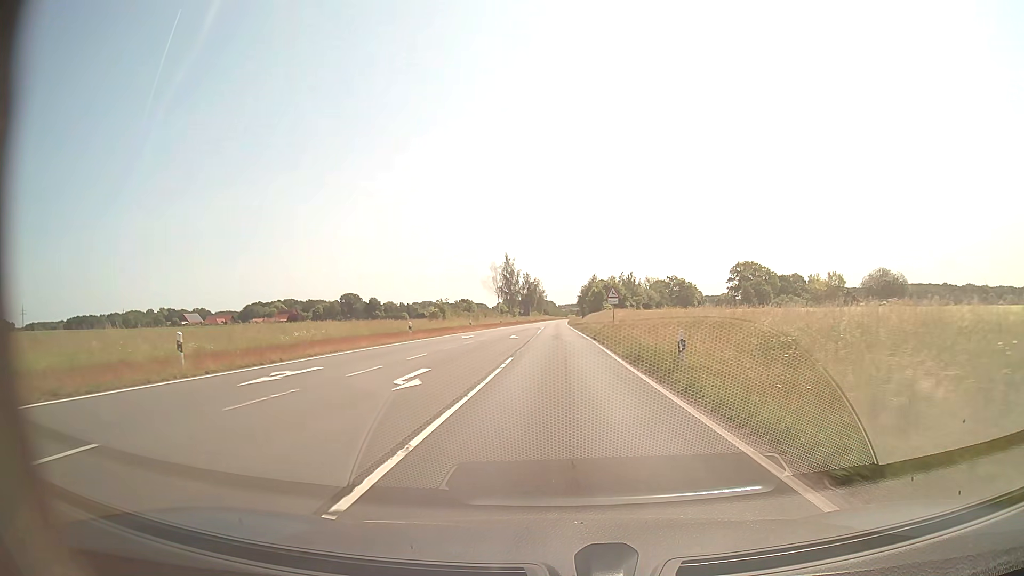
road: secondary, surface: asphalt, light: Day
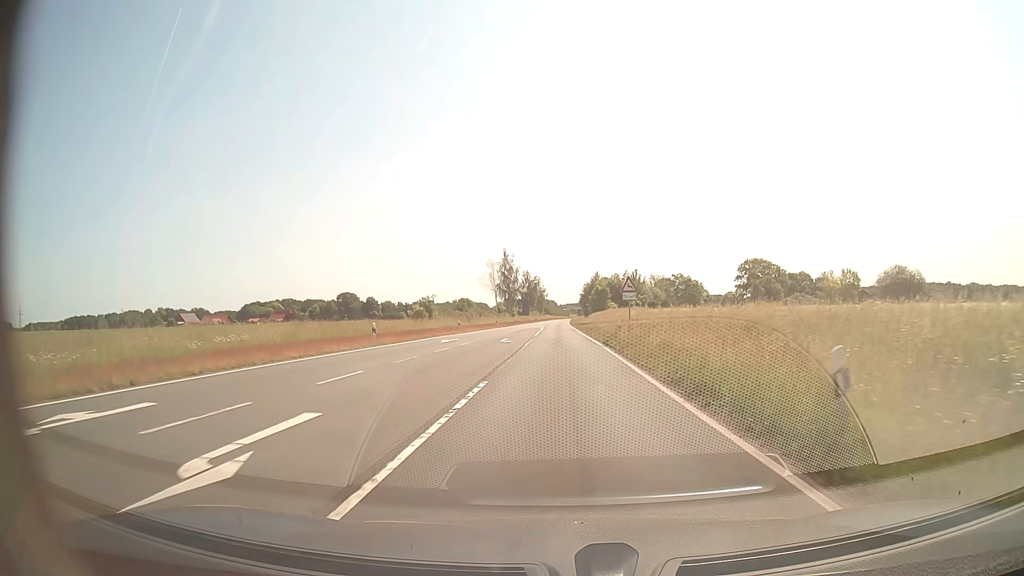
(0.0, +8.3) m; 0°
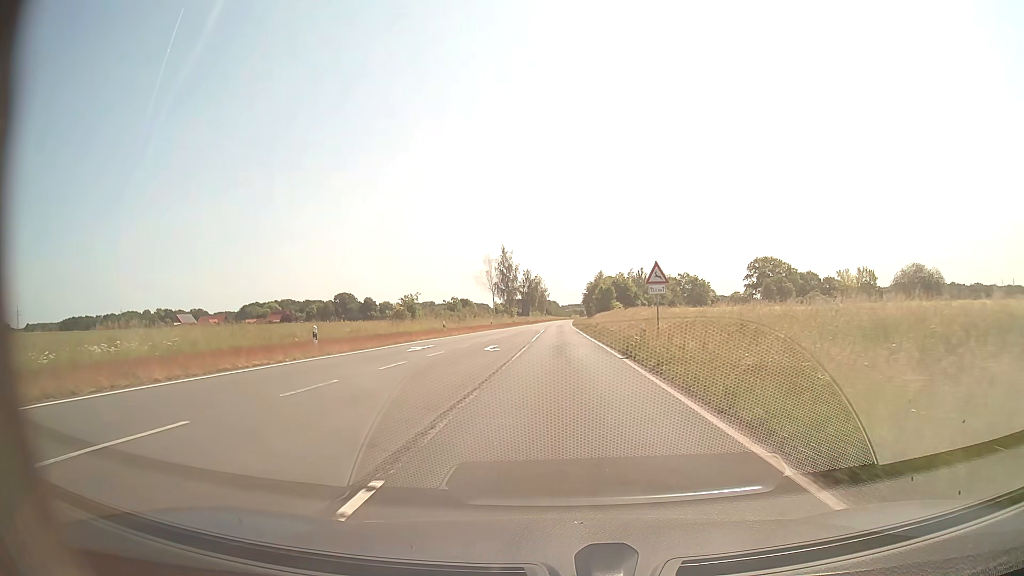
(0.0, +8.3) m; 0°
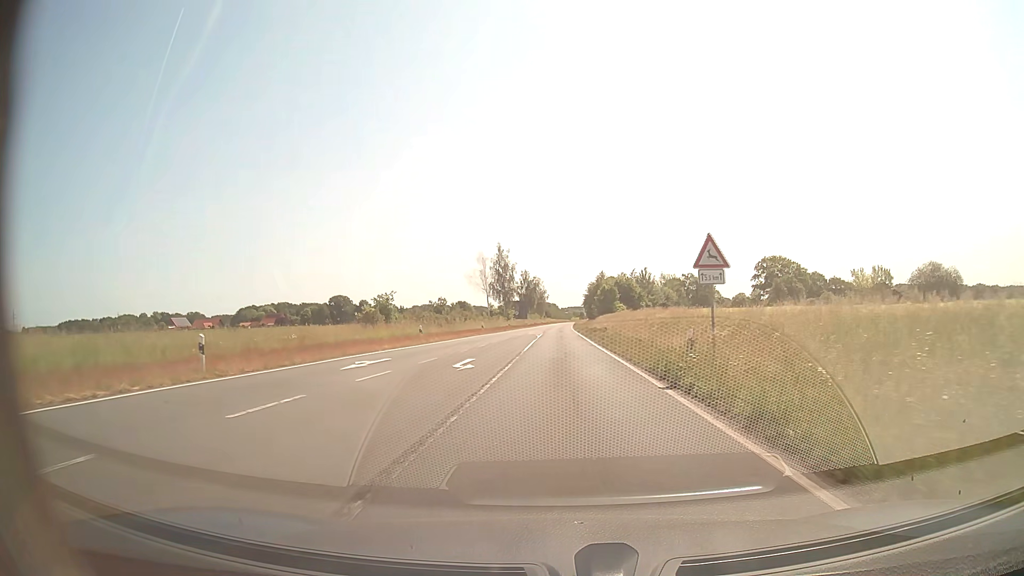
(0.0, +8.2) m; 0°
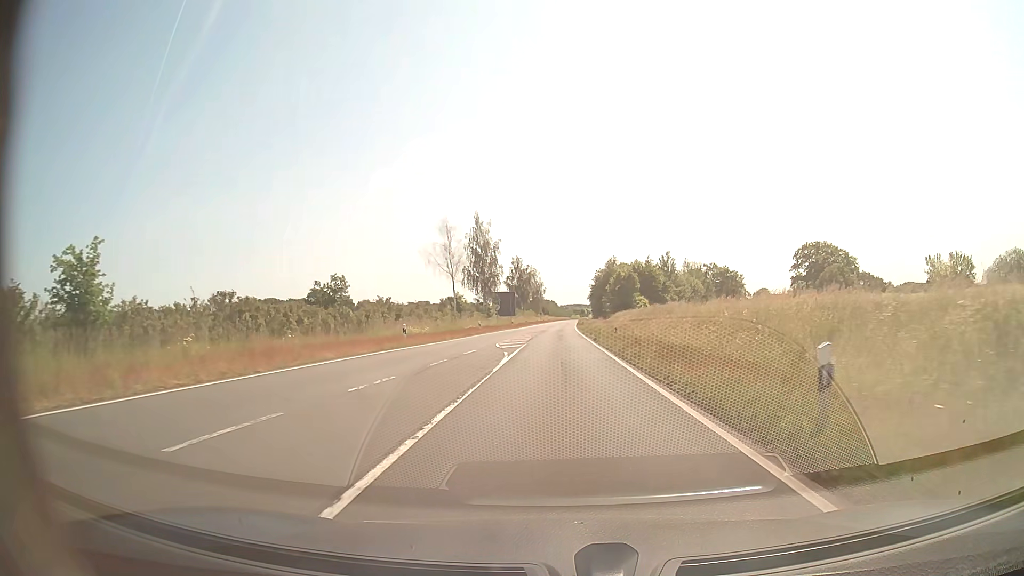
(0.0, +32.9) m; 0°
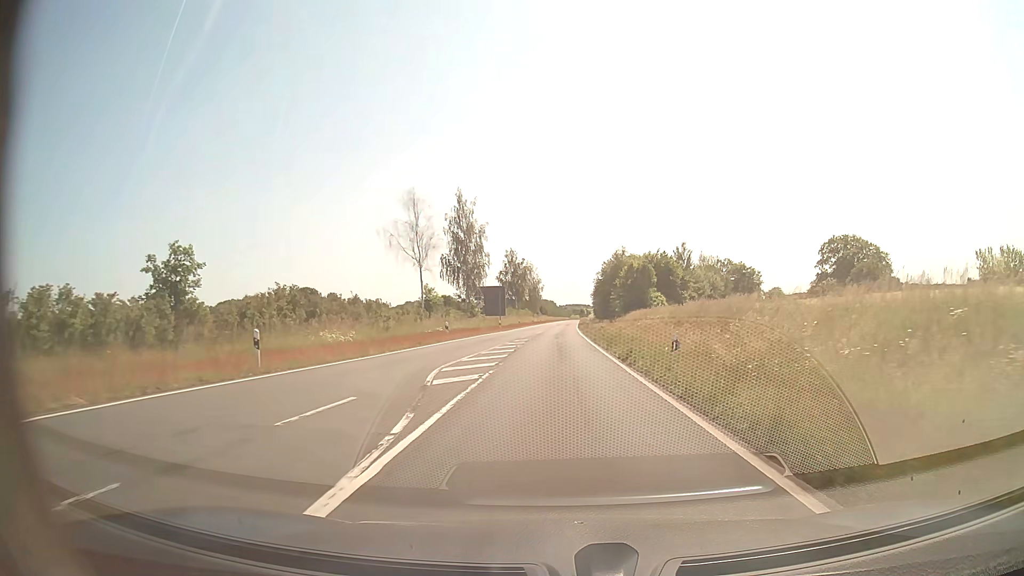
(0.0, +16.5) m; 0°
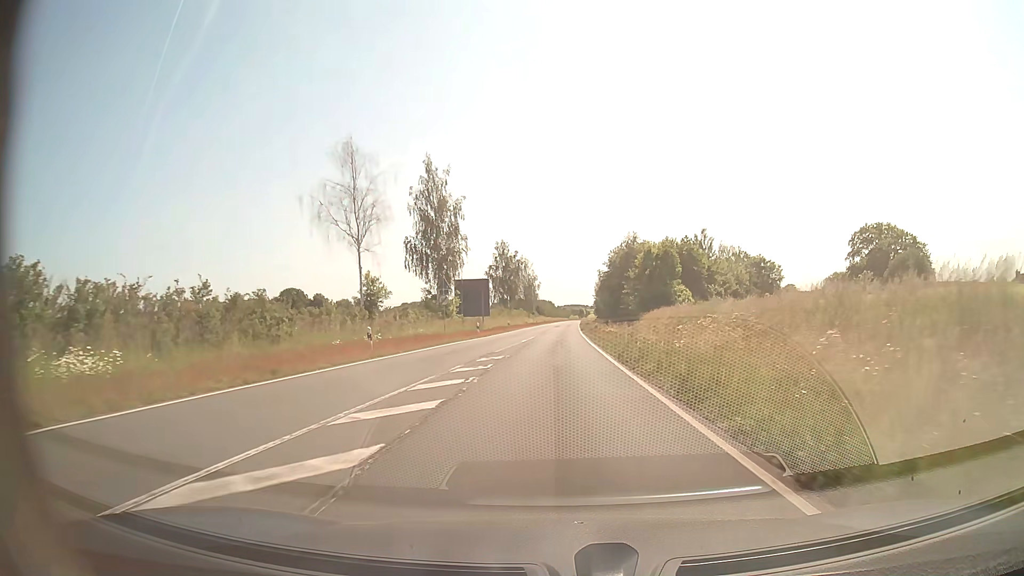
(0.0, +16.7) m; 0°
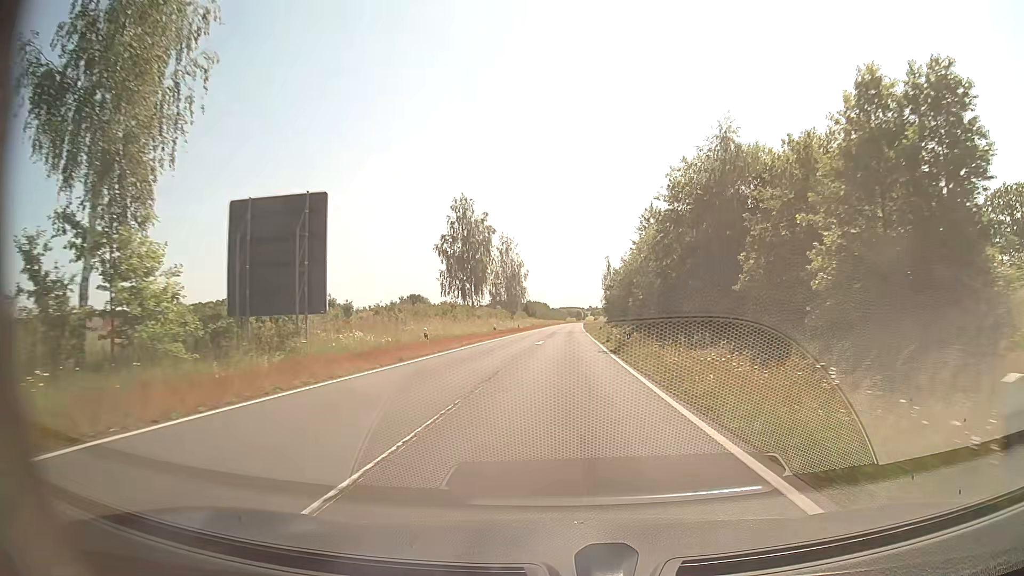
(0.0, +45.3) m; 0°
(0, +10) (0, +20) (0, +30) (0, +40) (+1, +50) (+1, +60) (+1, +70) (+1, +80) (+1, +90) (+2, +100) m
